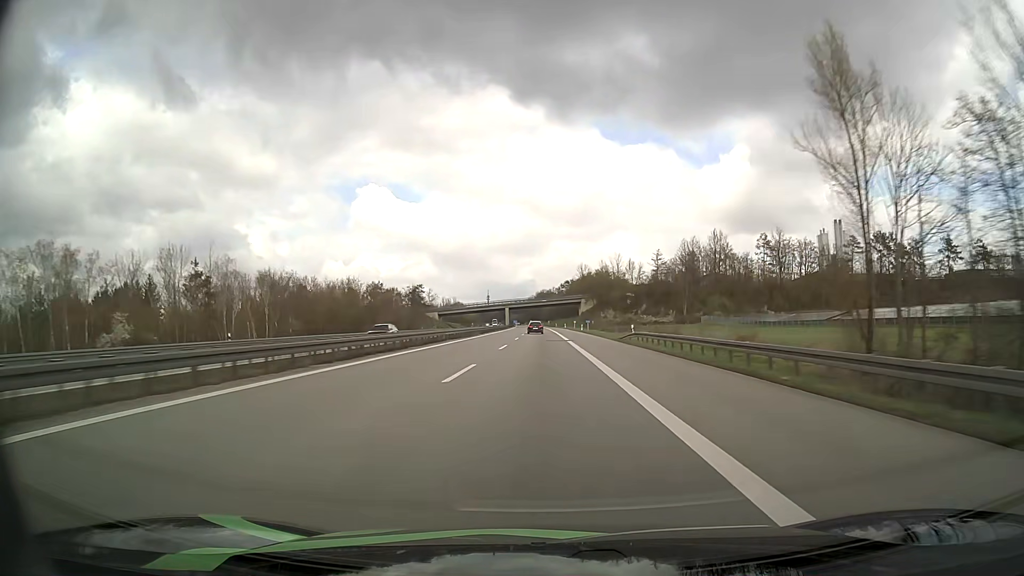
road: motorway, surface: asphalt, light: Day
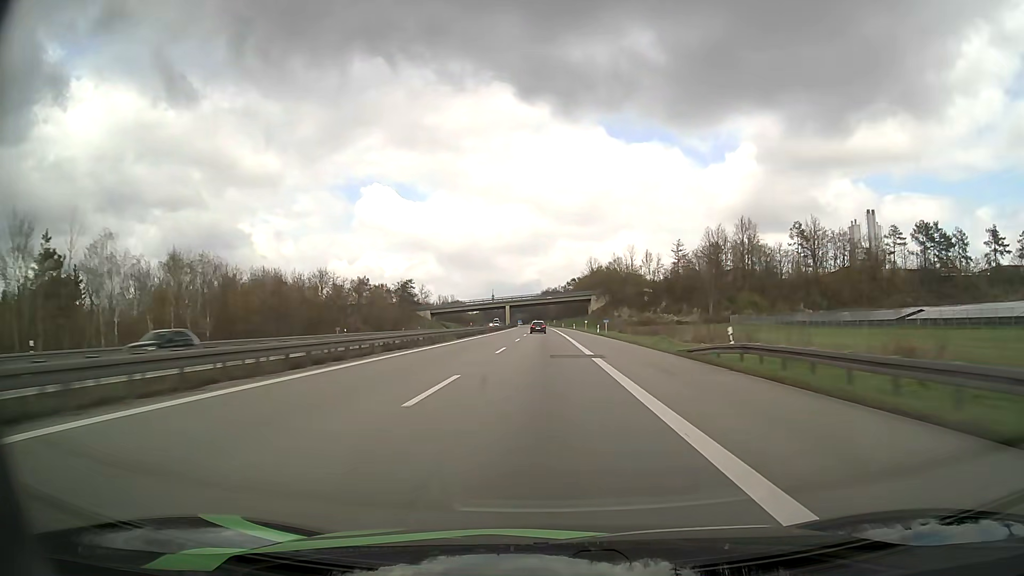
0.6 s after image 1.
(-0.1, +22.8) m; -1°
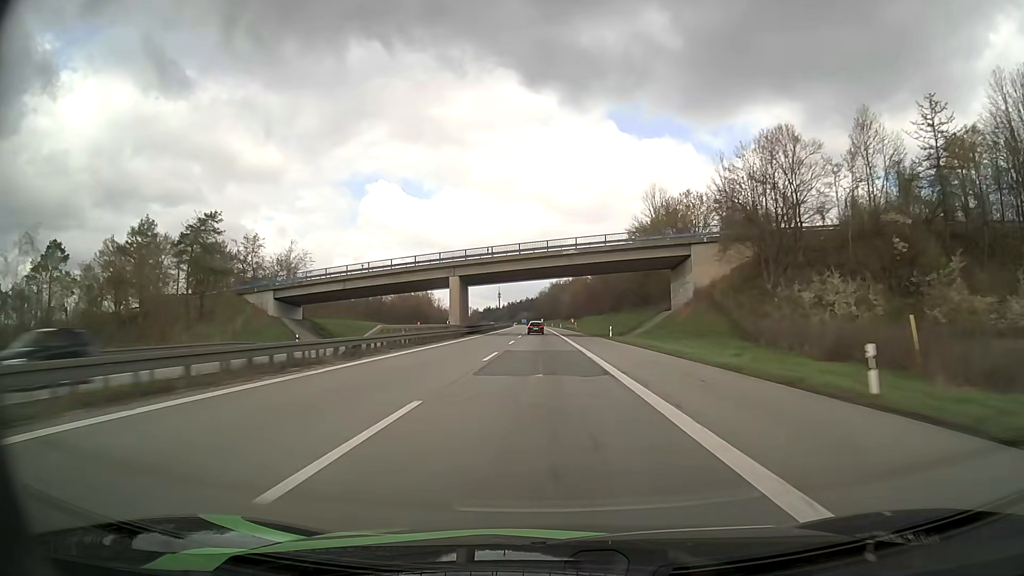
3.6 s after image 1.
(-0.8, +114.3) m; -1°
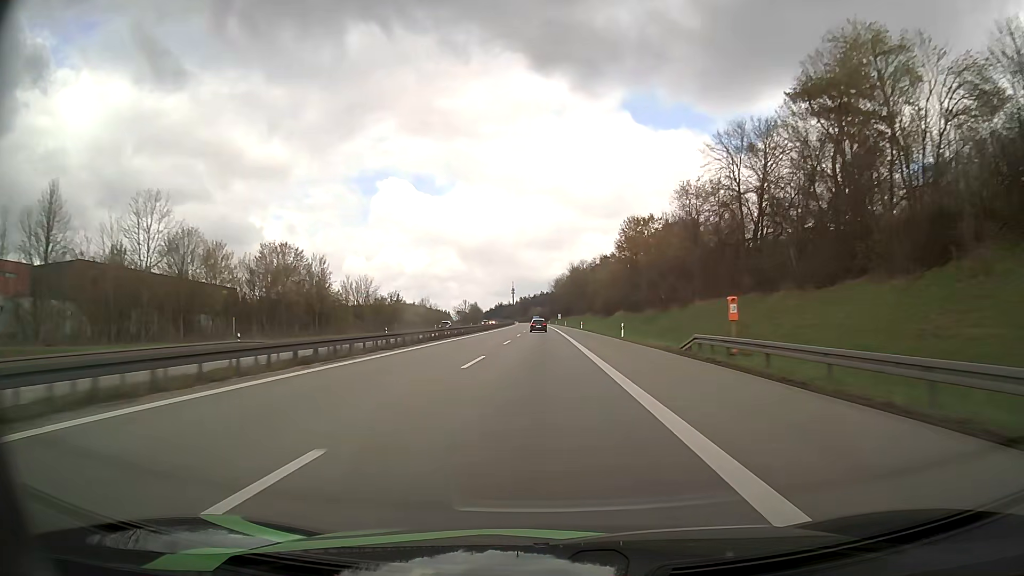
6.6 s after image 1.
(-1.2, +113.3) m; -1°
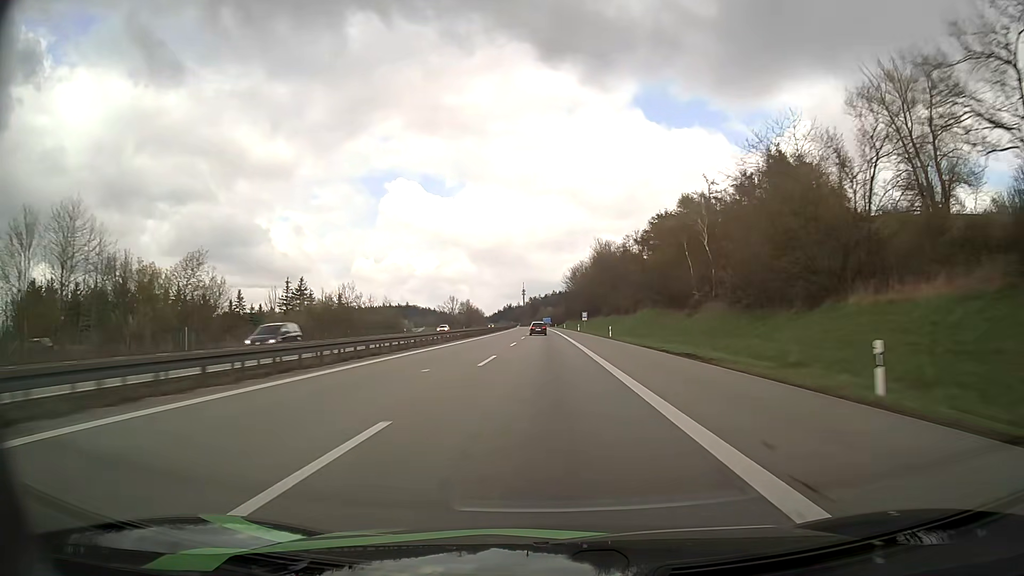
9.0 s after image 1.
(-0.9, +88.5) m; -1°
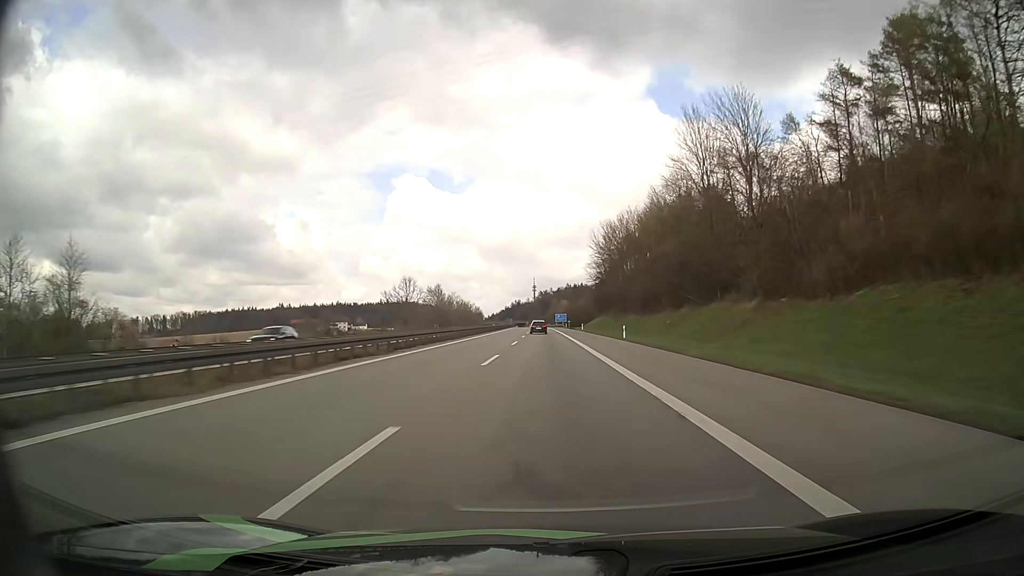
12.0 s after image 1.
(-0.9, +109.3) m; -1°
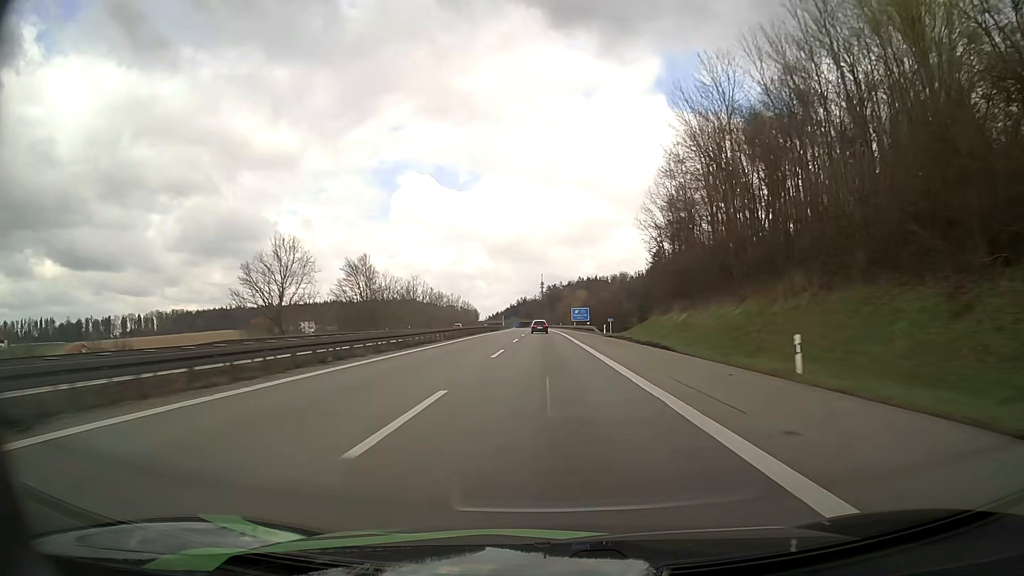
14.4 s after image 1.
(-0.7, +86.2) m; -1°
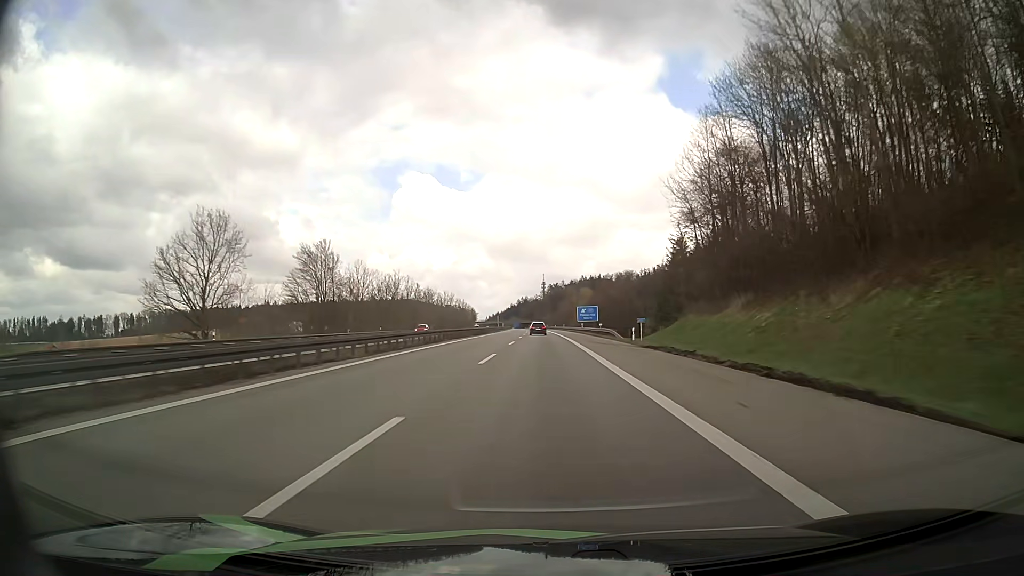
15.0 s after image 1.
(0.0, +21.4) m; 0°
(0, +10) (0, +20) (0, +30) (0, +40) (0, +50) (0, +60) (-1, +70) (-1, +80) (-1, +90) (-1, +100) m
